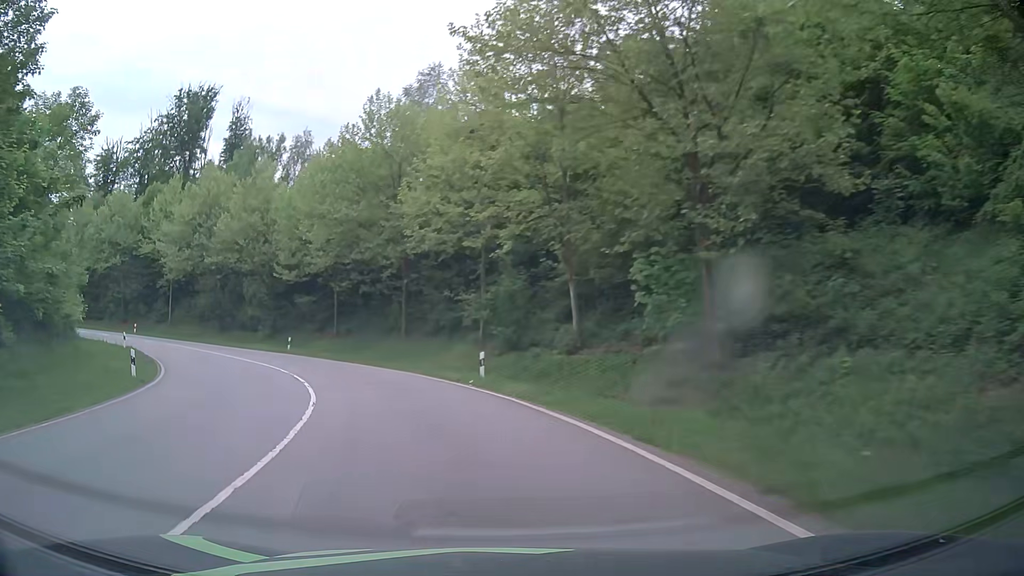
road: primary_link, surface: asphalt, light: Day
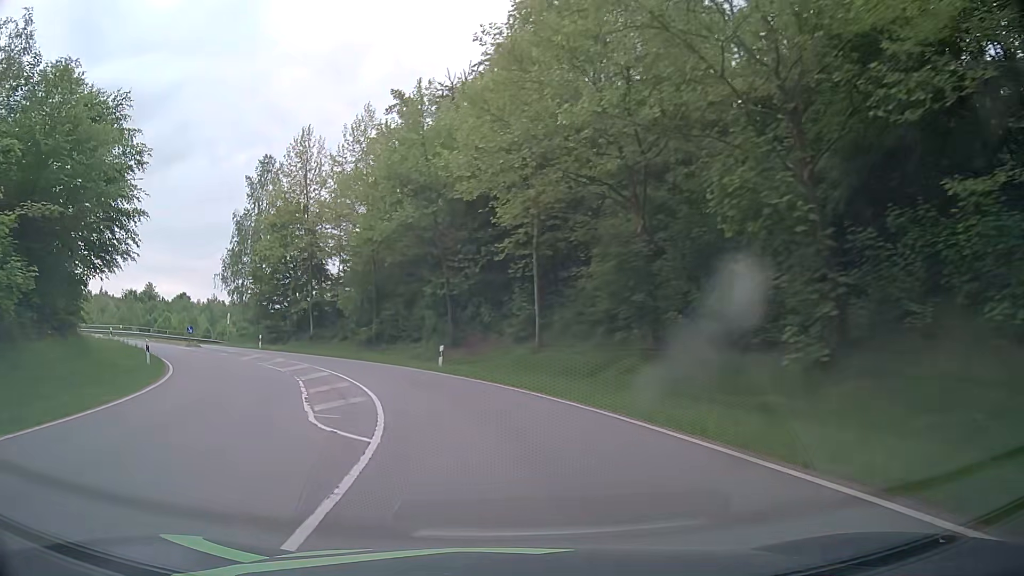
(-14.3, +37.5) m; -40°
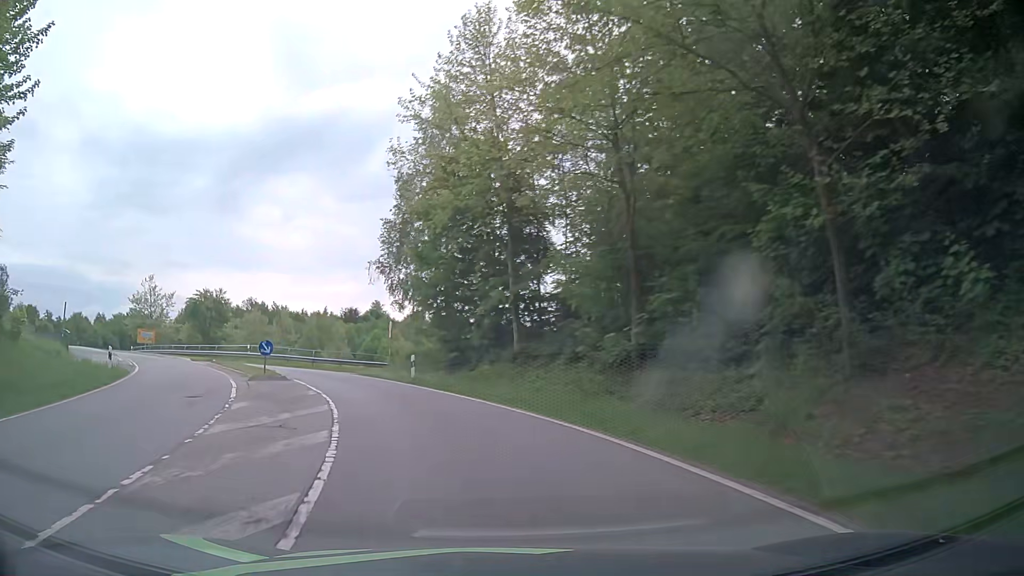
(-4.5, +23.0) m; -22°
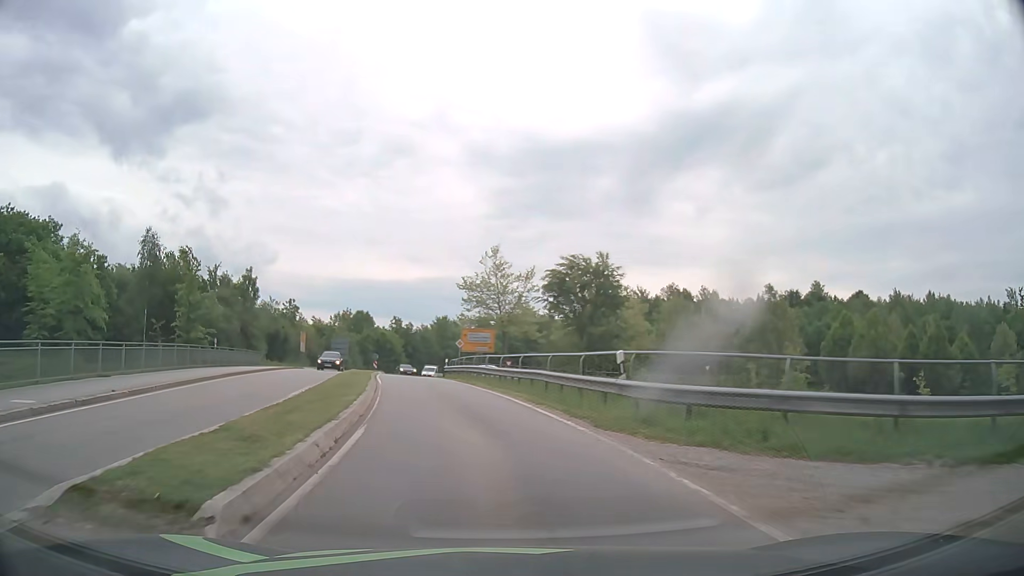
(-12.0, +34.4) m; -37°
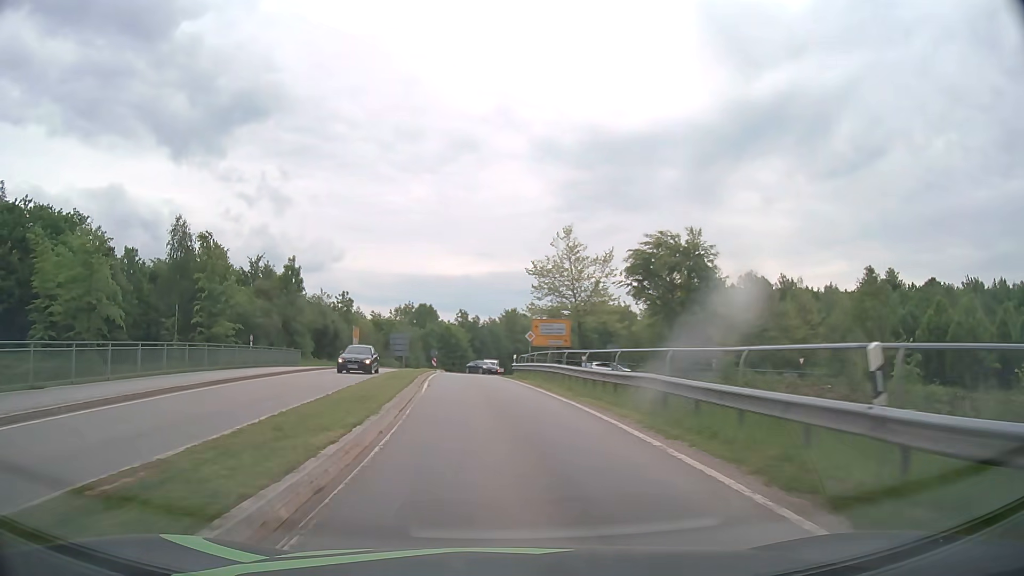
(-0.4, +7.4) m; -6°
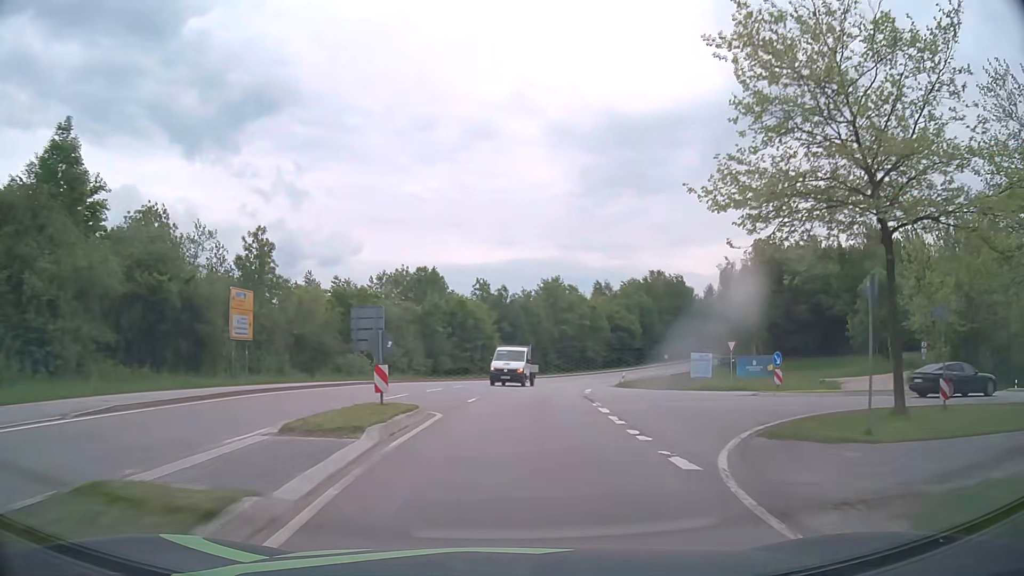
(-3.2, +41.0) m; -3°
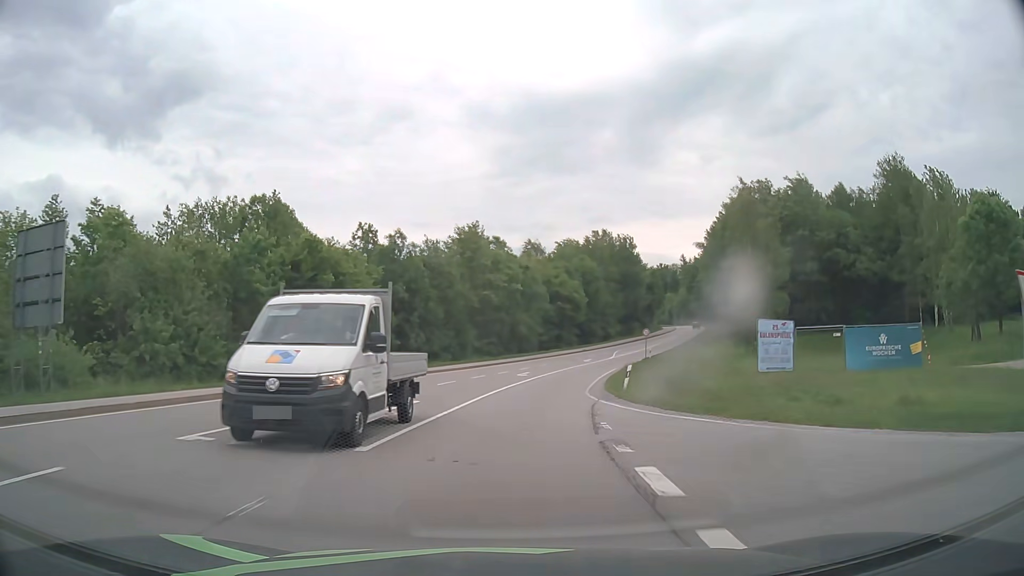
(+1.9, +29.2) m; +7°
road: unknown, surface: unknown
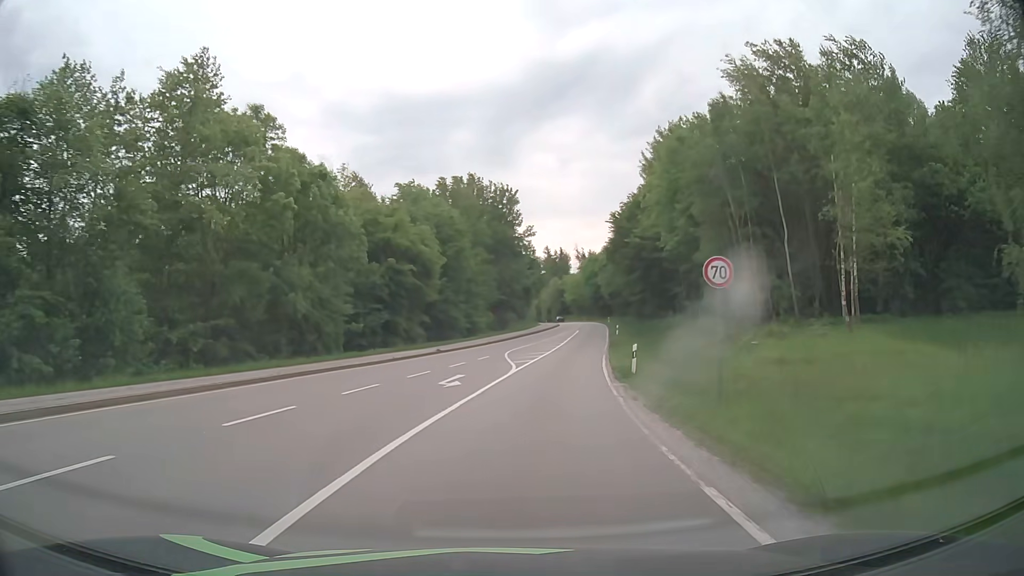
(+4.4, +41.9) m; +12°
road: secondary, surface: asphalt
(0, +10) (+1, +20) (+2, +30) (+4, +40) (+6, +50) (+7, +59) (+9, +69) (+11, +79) (+12, +89) (+13, +99) m
